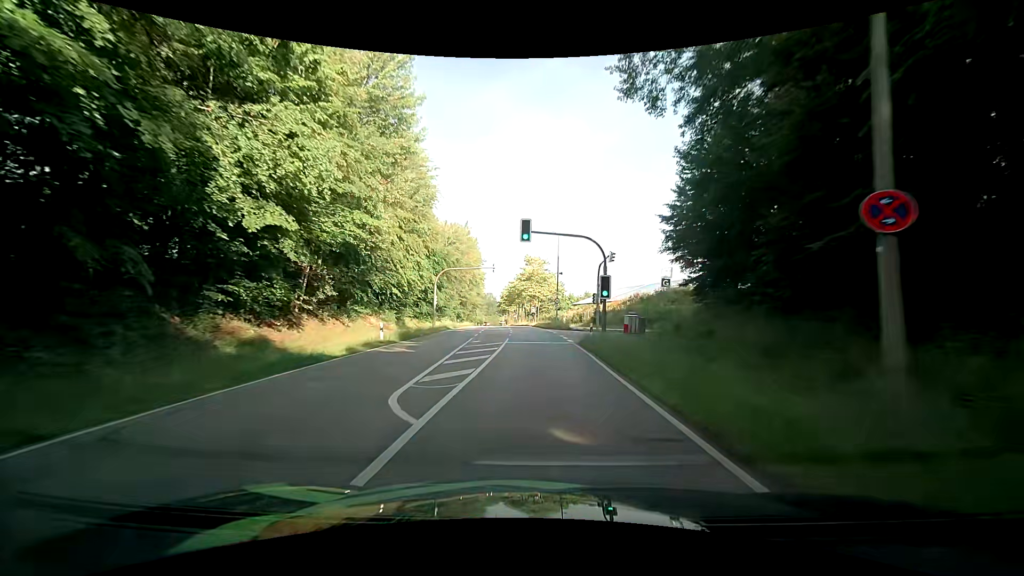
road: secondary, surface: asphalt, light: Day
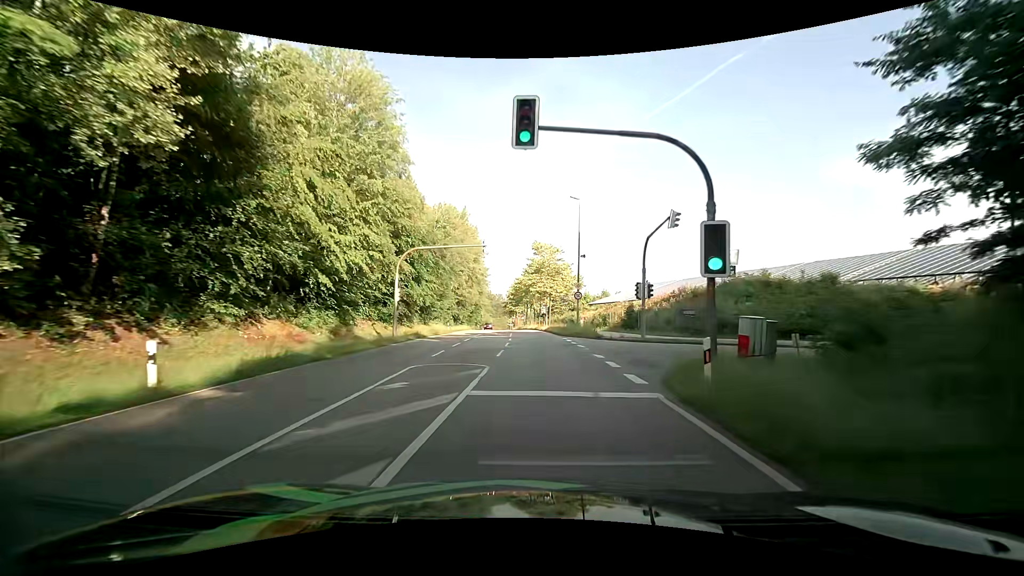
(0.0, +16.1) m; 0°
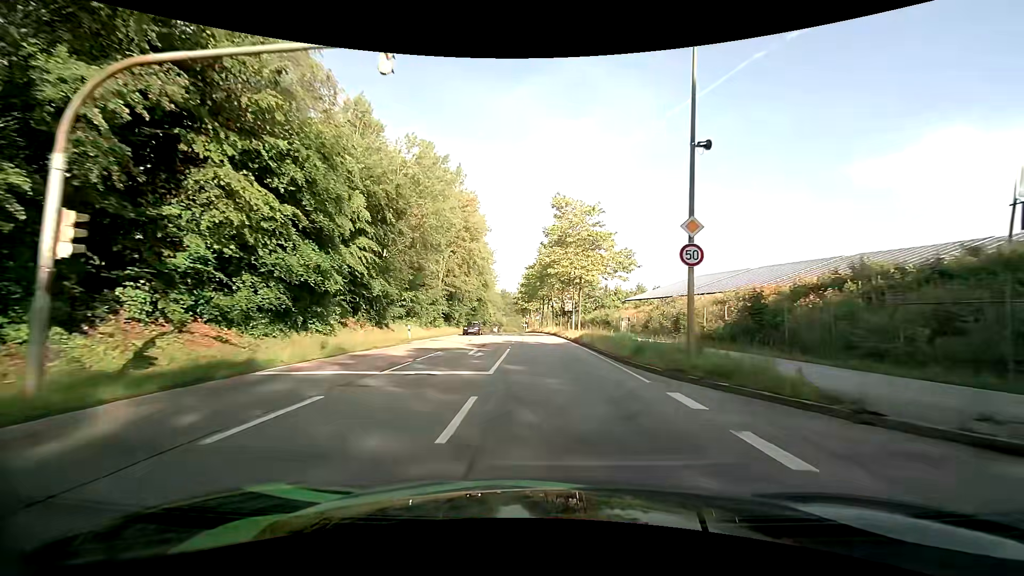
(-0.6, +24.0) m; -2°
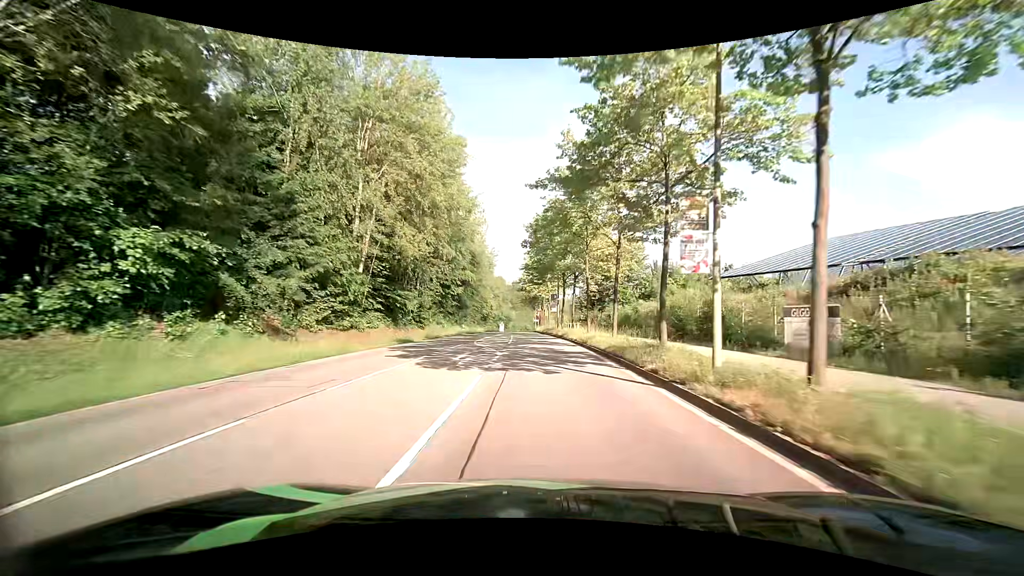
(-0.6, +32.9) m; -2°
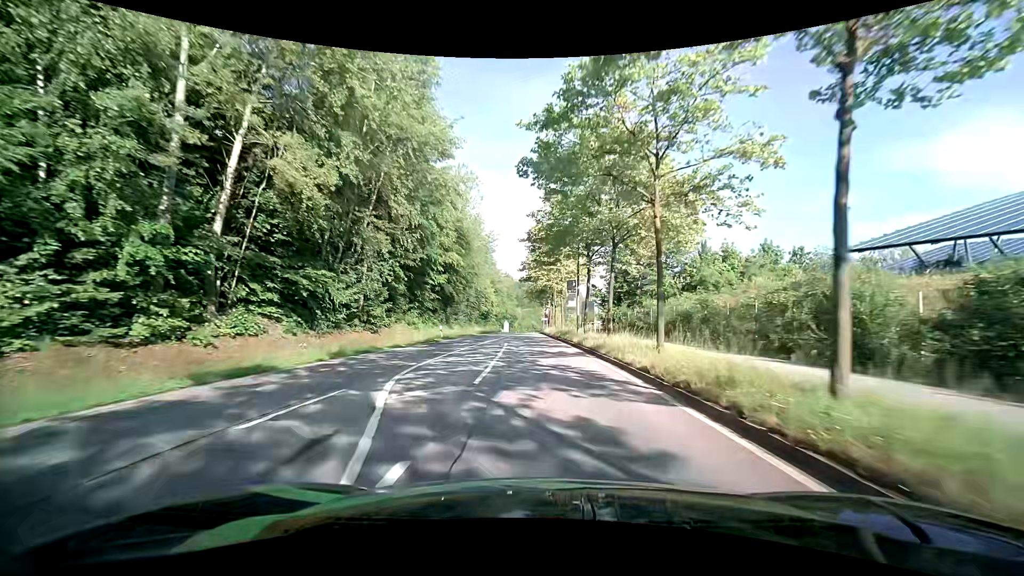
(-0.1, +16.4) m; 0°
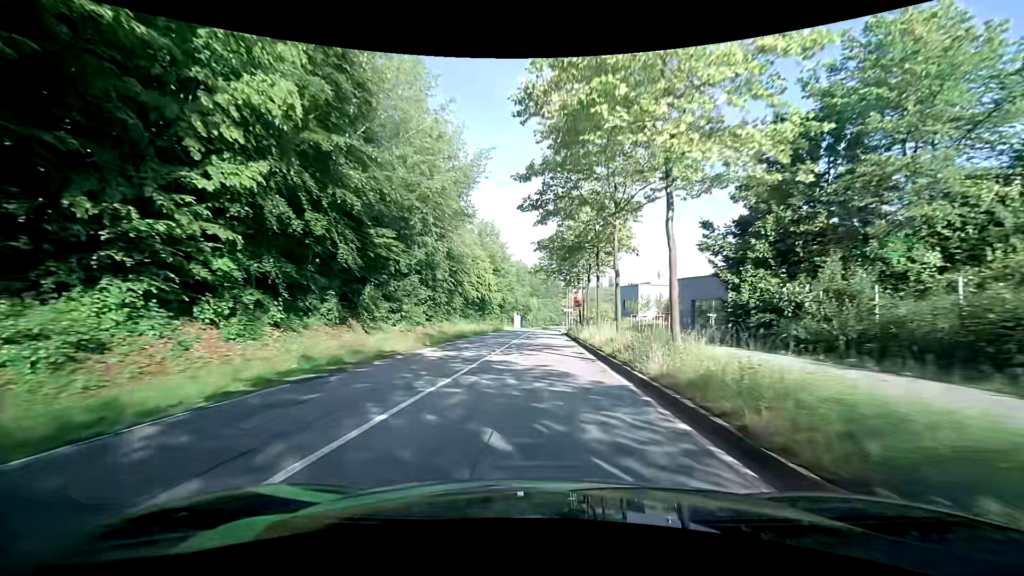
(-0.8, +34.2) m; -3°
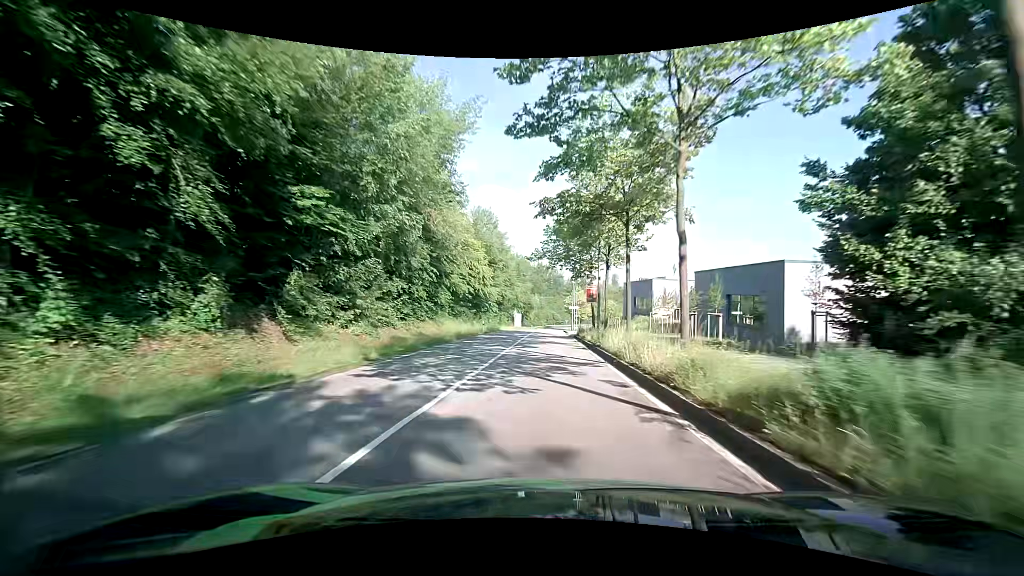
(+0.1, +8.7) m; 0°
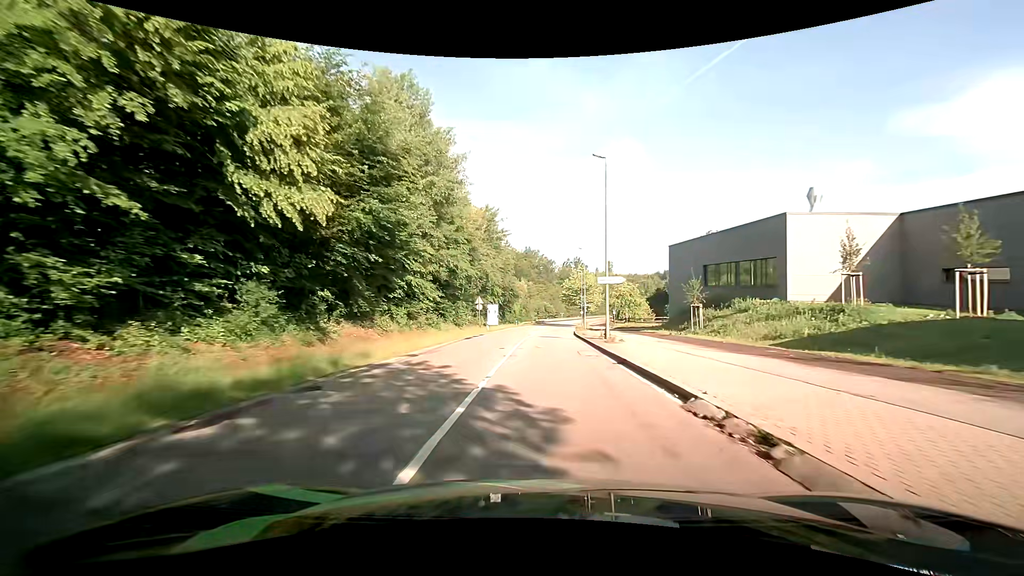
(+0.5, +43.1) m; +1°
(0, +10) (0, +20) (0, +30) (+1, +40) (+1, +50) (+2, +60) (+2, +70) (+3, +80) (+4, +90) (+5, +100) m
